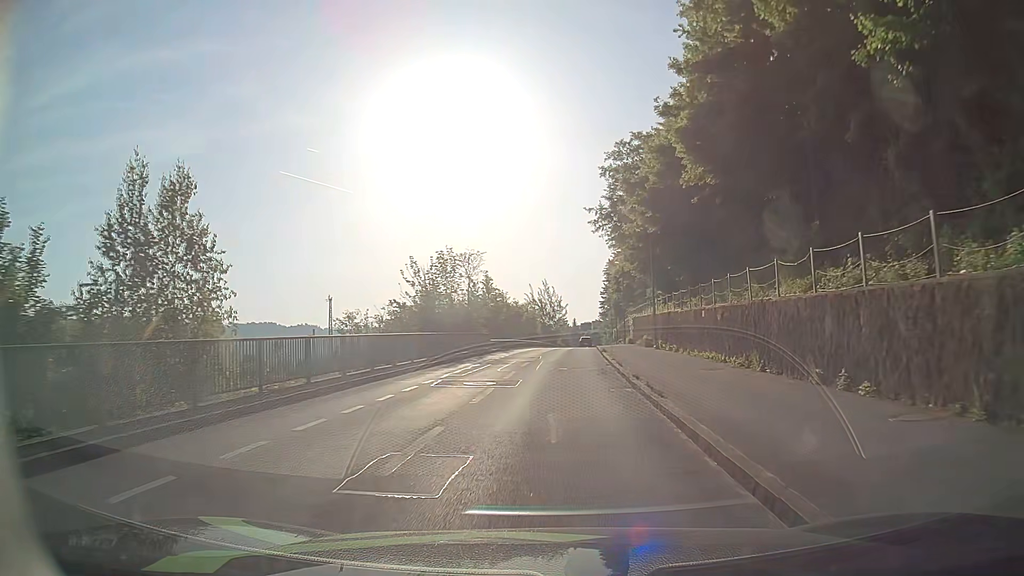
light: Day
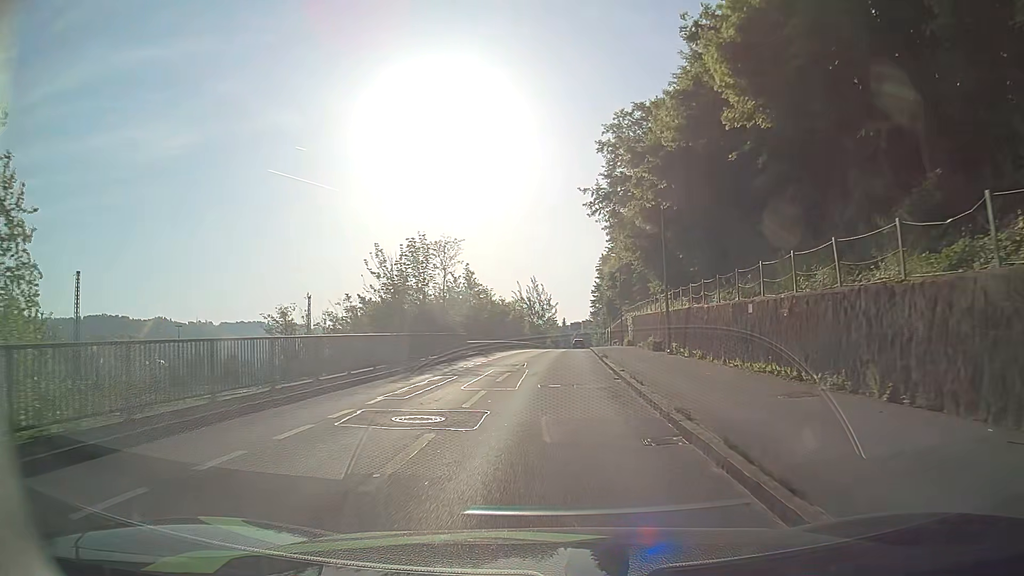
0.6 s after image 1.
(0.0, +6.6) m; +1°
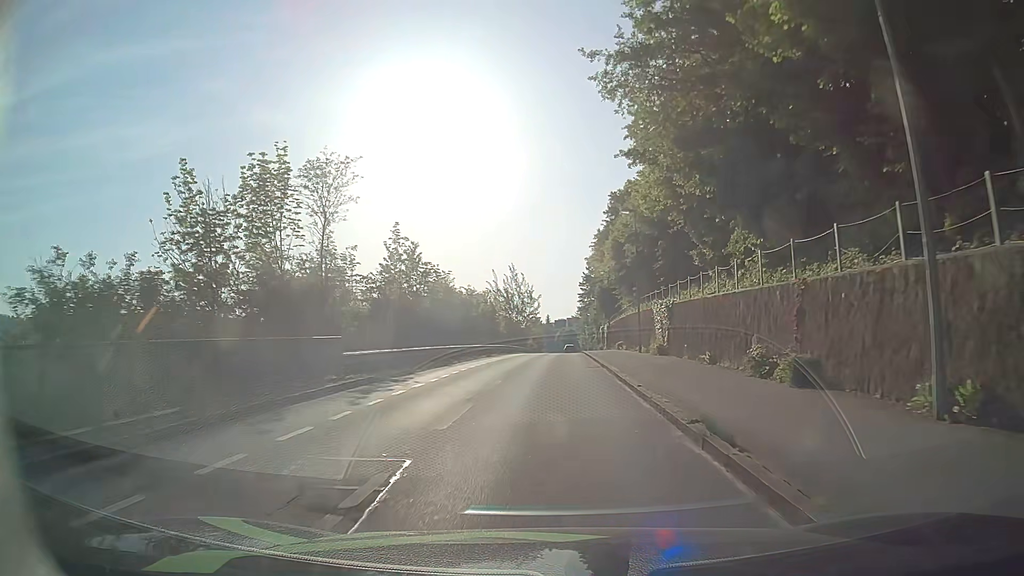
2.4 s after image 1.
(+0.3, +20.4) m; +1°
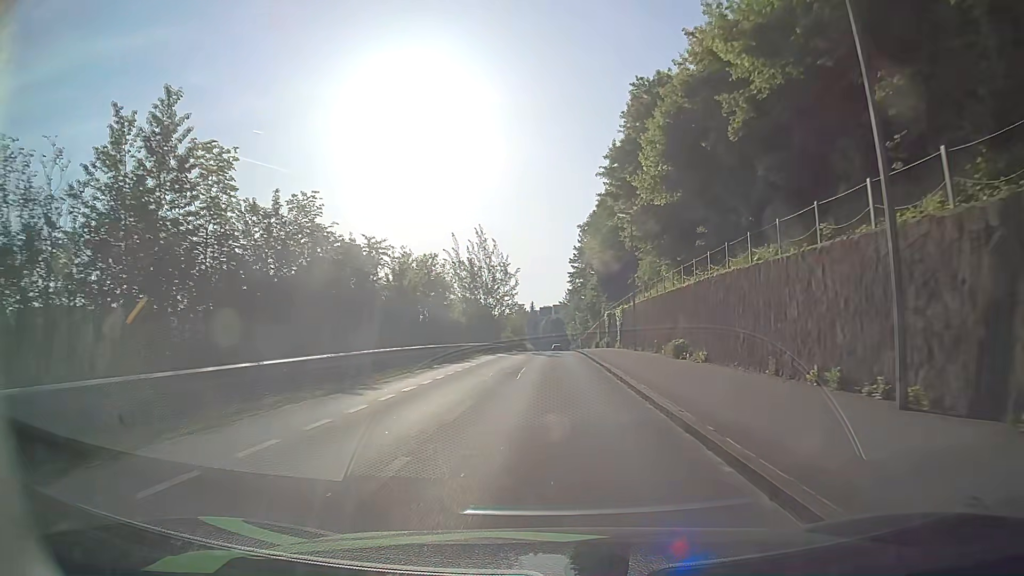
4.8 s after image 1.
(+0.5, +29.4) m; +1°
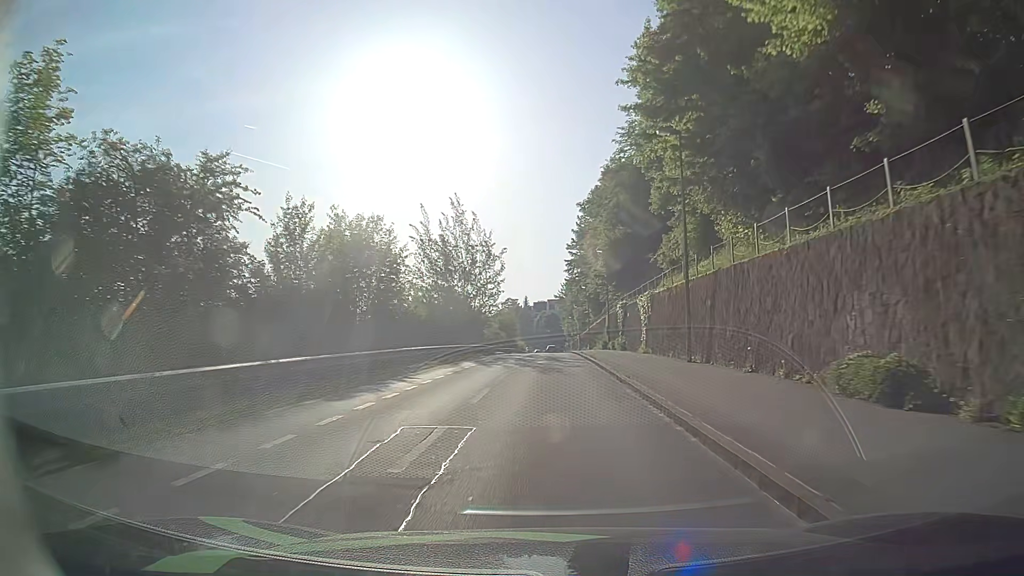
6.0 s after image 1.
(+0.1, +15.8) m; +1°
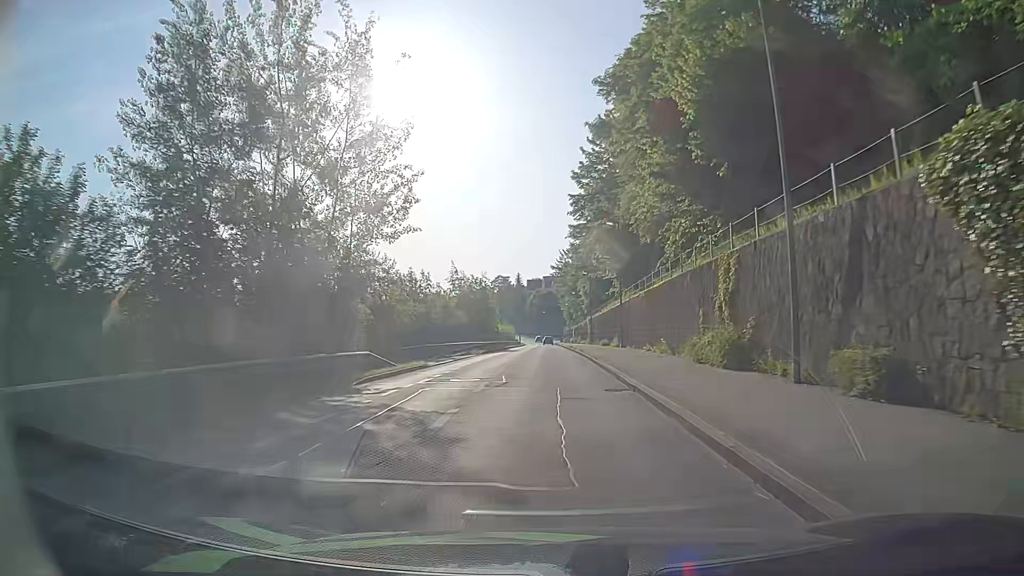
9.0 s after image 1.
(0.0, +40.8) m; 0°
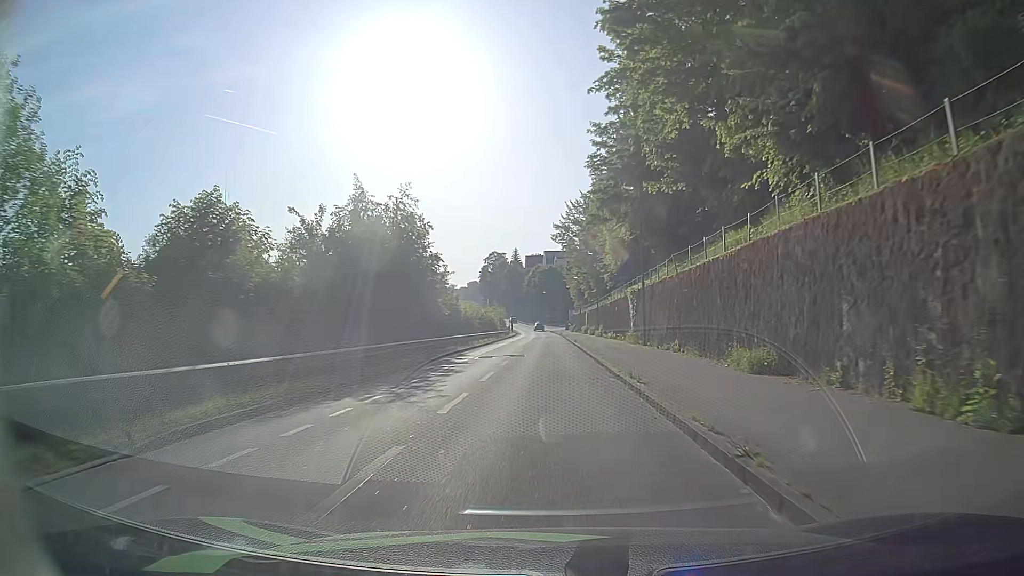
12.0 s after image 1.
(+0.2, +39.4) m; 0°
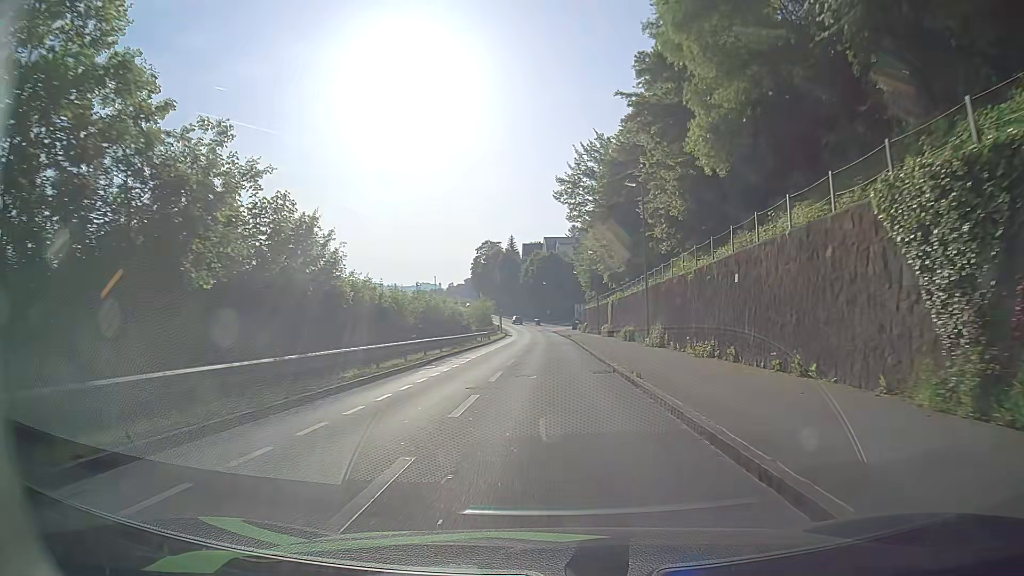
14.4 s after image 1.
(-0.1, +30.5) m; +1°
(0, +10) (0, +20) (0, +30) (0, +40) (0, +50) (-1, +60) (-1, +70) (-1, +80) (-2, +90) (-2, +100) m
